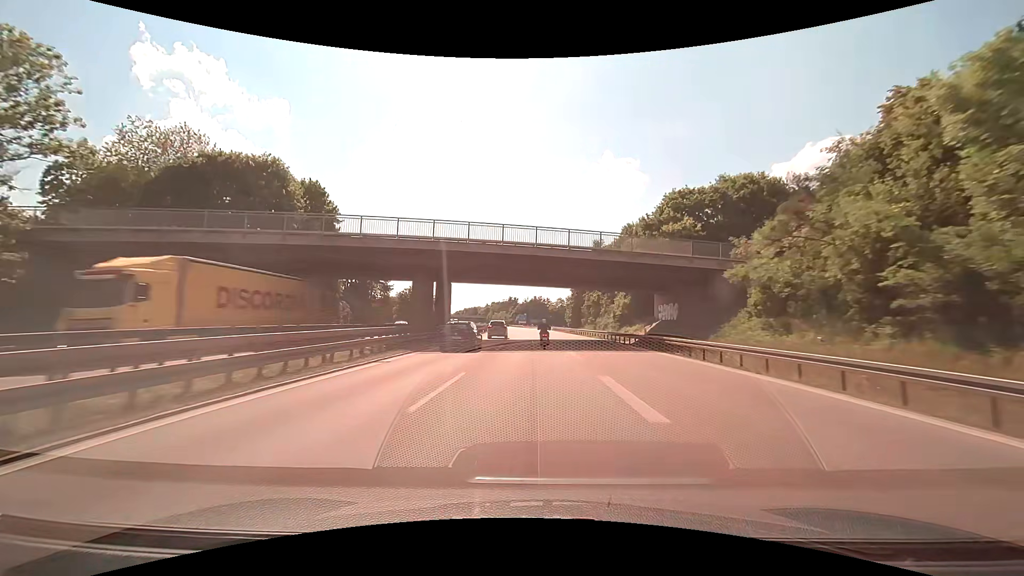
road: motorway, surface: asphalt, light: Day
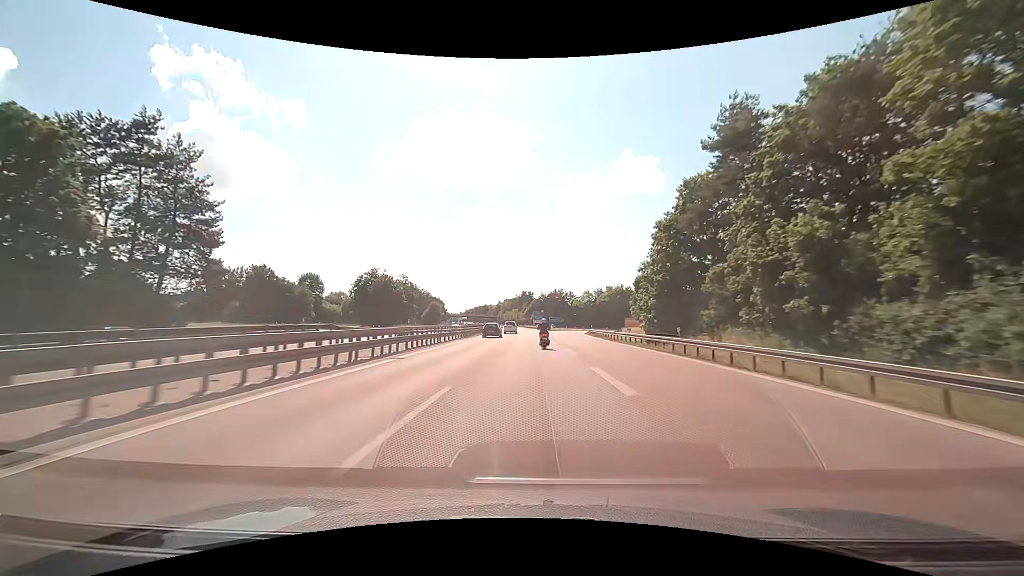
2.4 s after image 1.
(-1.2, +57.2) m; -2°
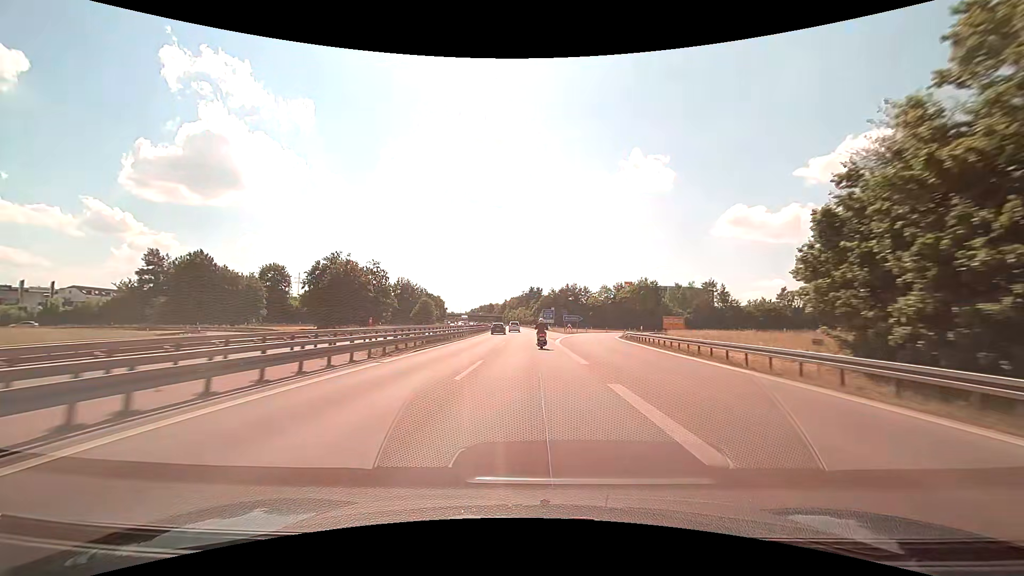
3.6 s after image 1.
(-0.4, +28.4) m; -1°
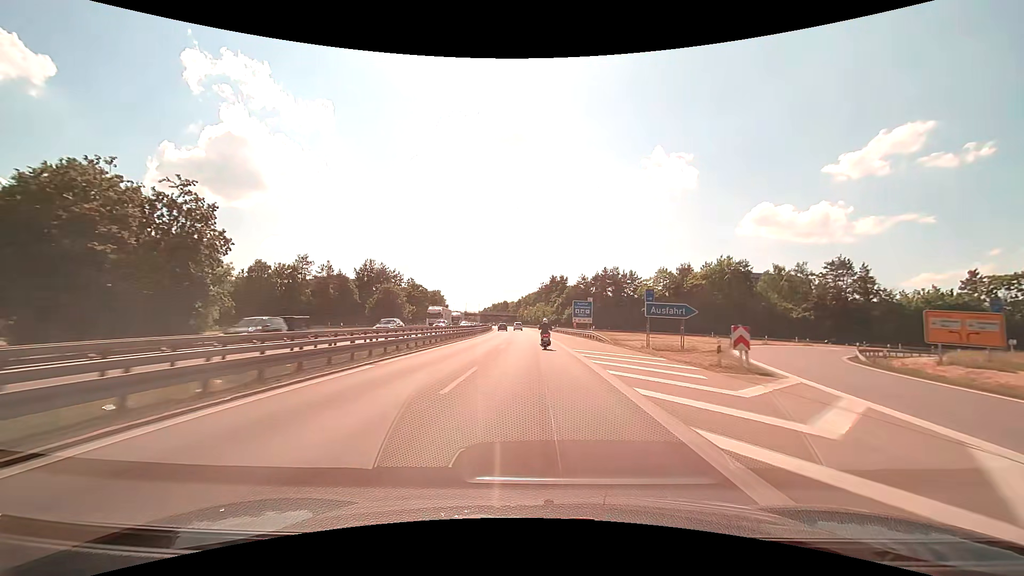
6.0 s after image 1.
(-1.1, +56.5) m; -2°
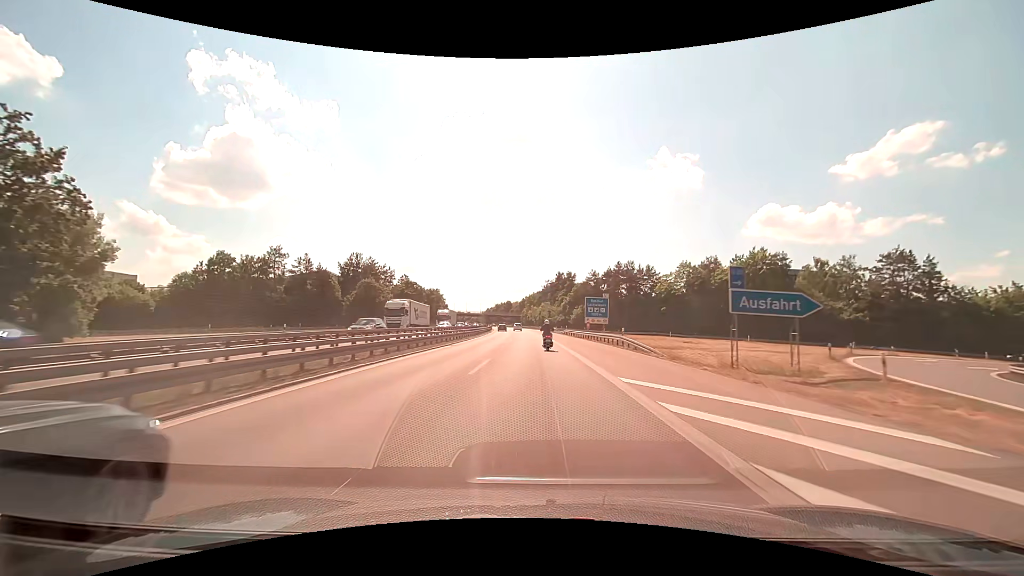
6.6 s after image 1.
(-0.1, +14.1) m; -1°
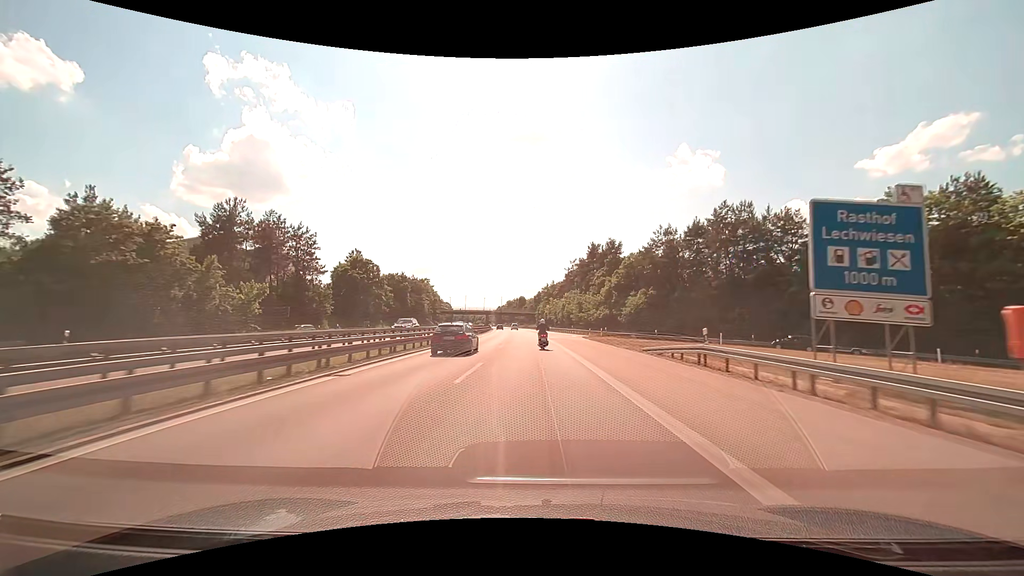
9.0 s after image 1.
(-0.8, +56.2) m; -2°
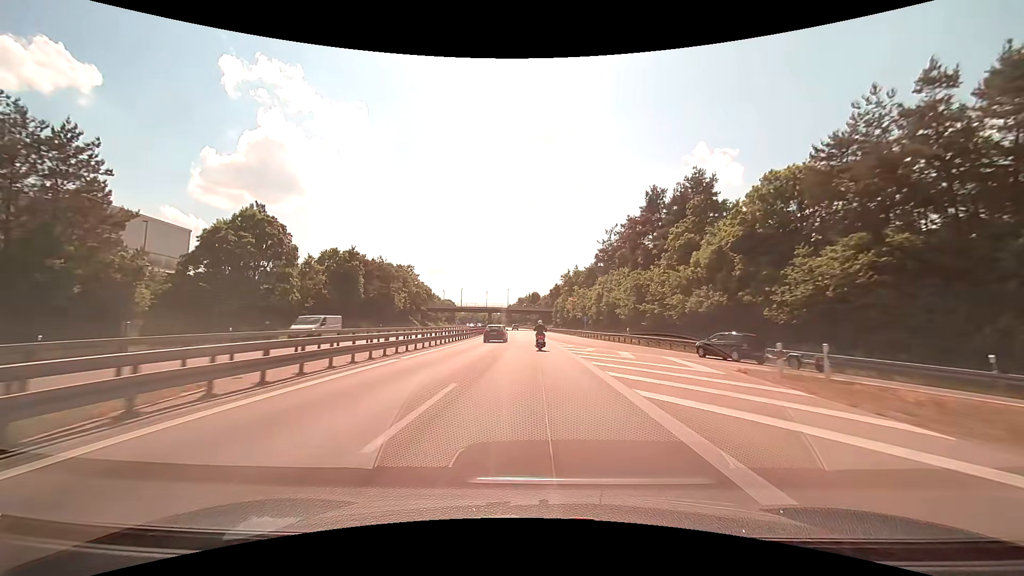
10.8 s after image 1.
(-0.6, +42.1) m; -2°
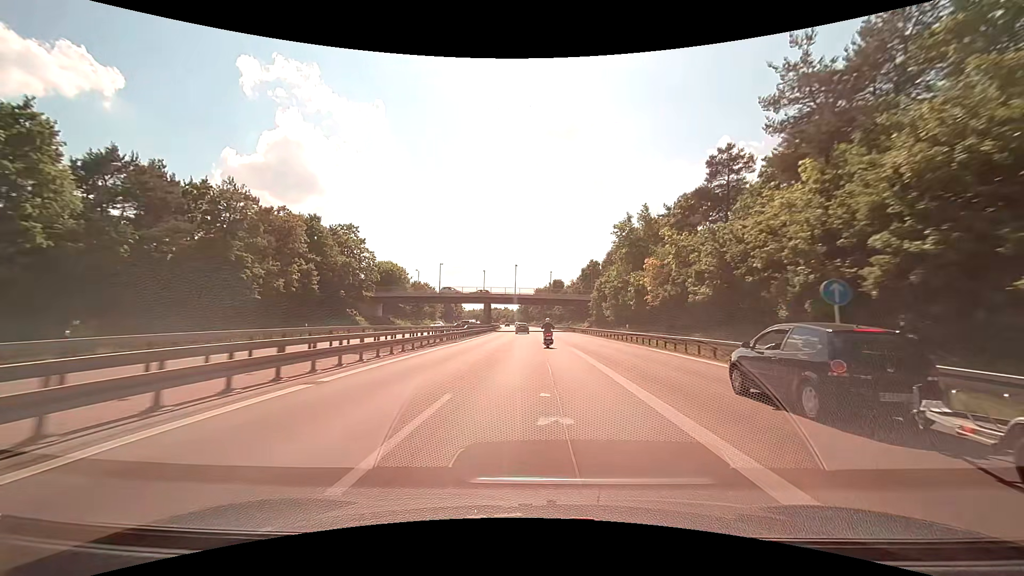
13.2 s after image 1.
(-1.1, +56.0) m; -2°
(0, +10) (0, +20) (0, +30) (0, +40) (0, +50) (-1, +60) (-1, +70) (-1, +80) (-2, +90) (-2, +100) m
